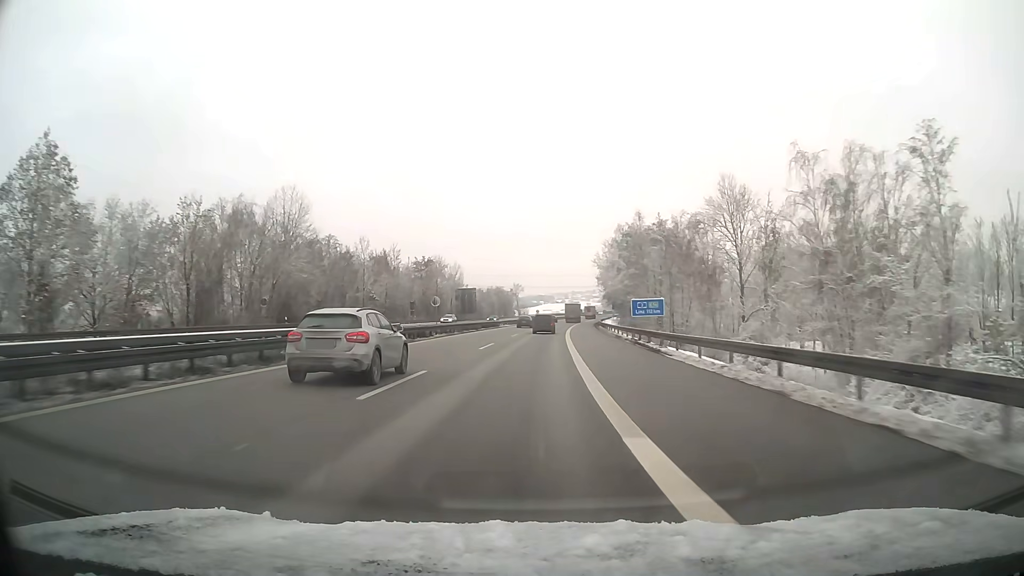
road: motorway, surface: asphalt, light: Day
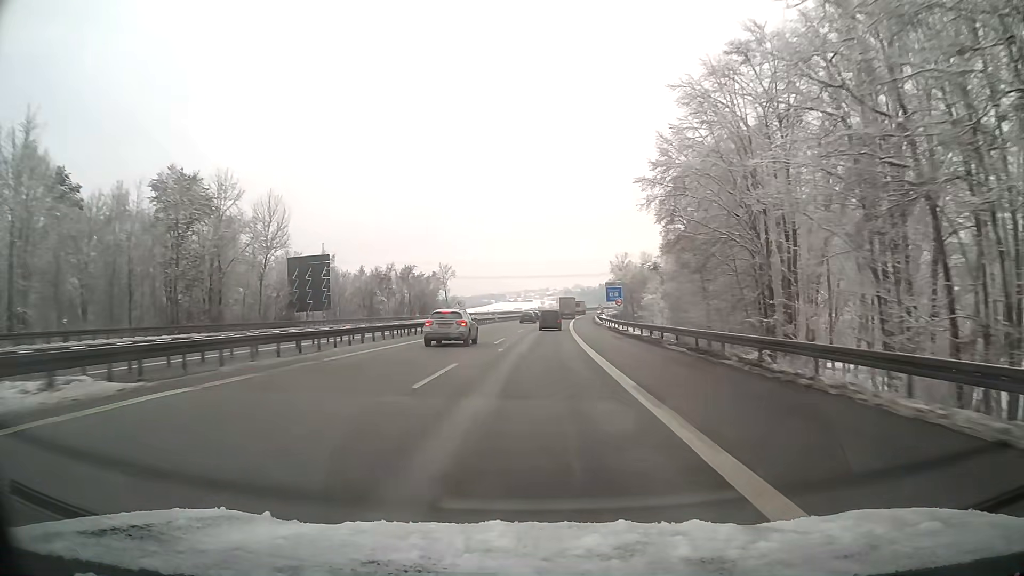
(+3.1, +89.3) m; +4°
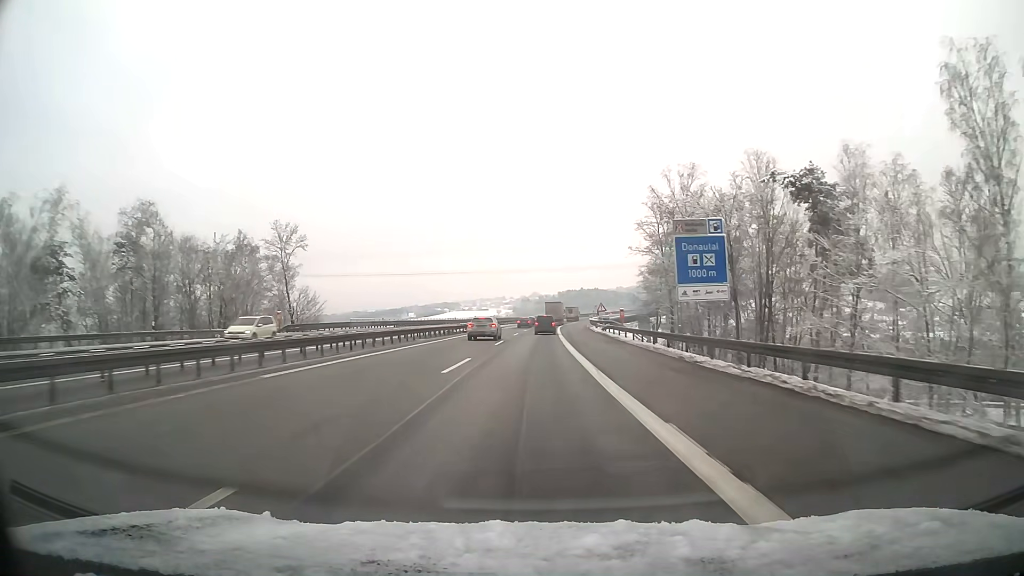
(+2.8, +80.6) m; +4°
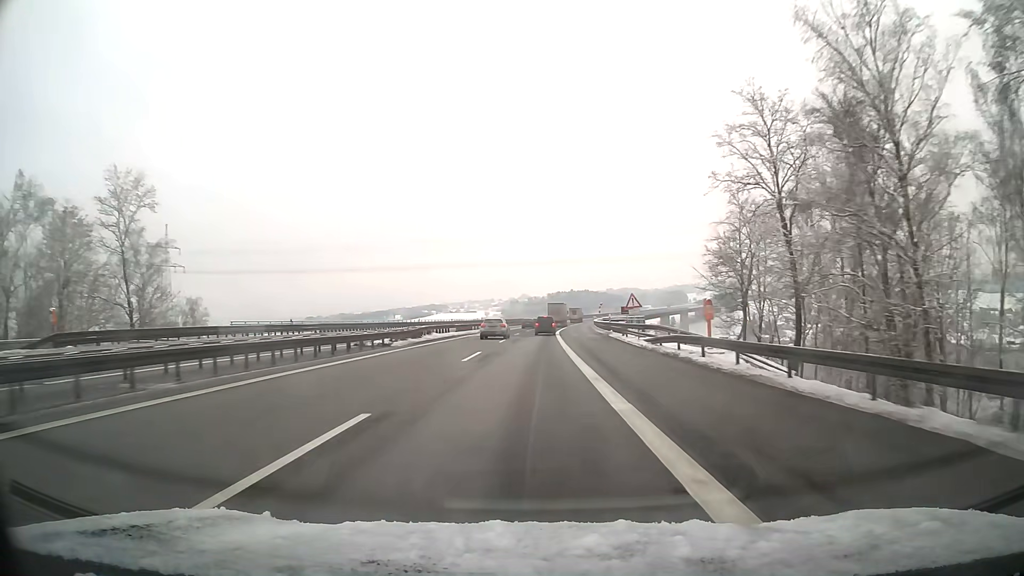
(+0.3, +31.4) m; +1°
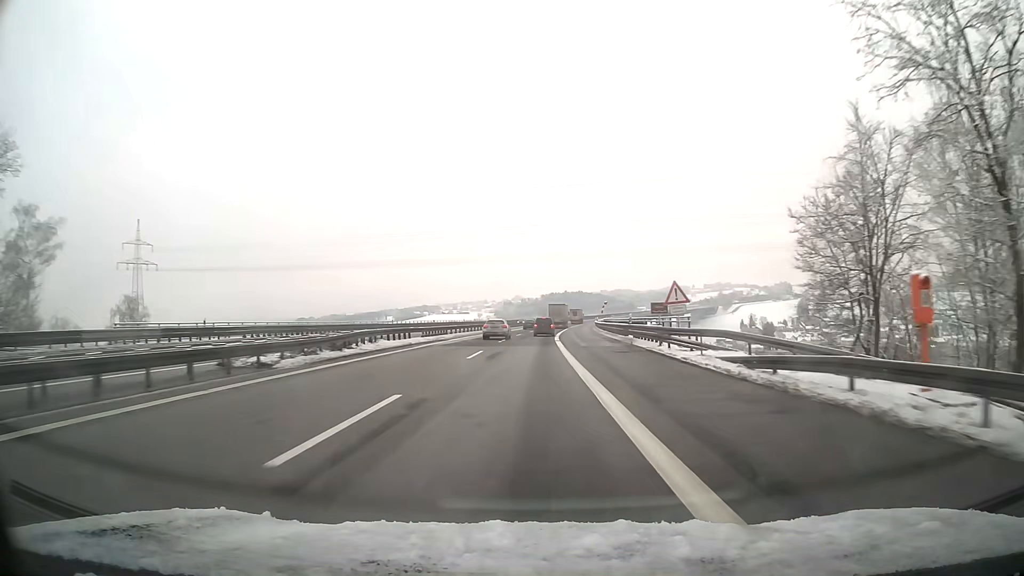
(+0.1, +15.6) m; 0°
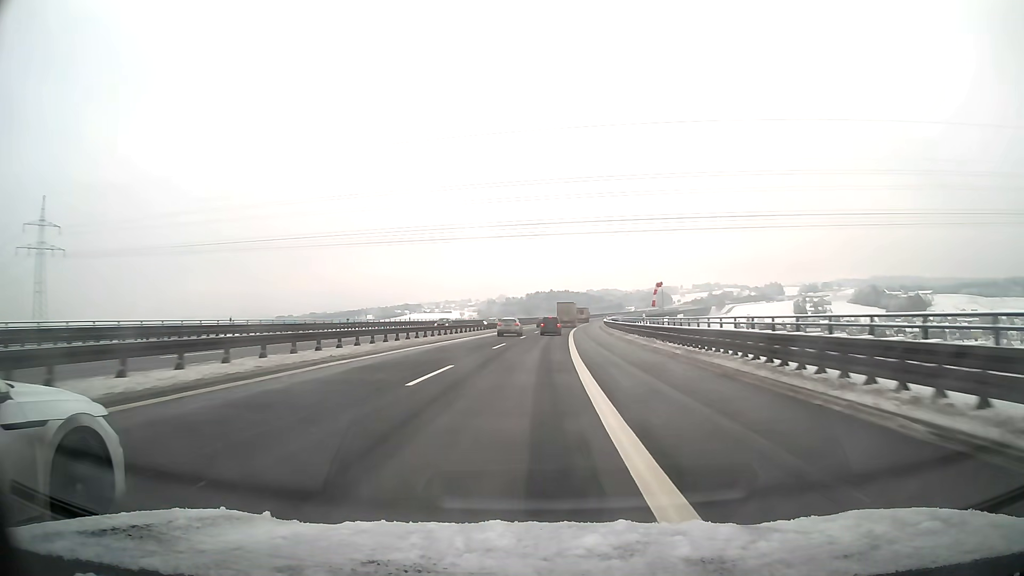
(+0.5, +46.9) m; +1°
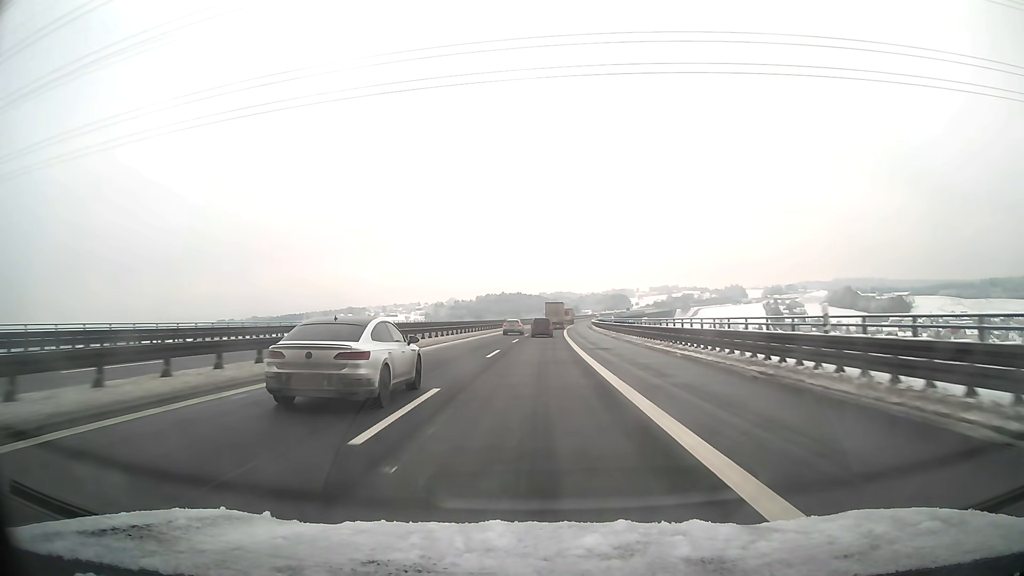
(+2.8, +78.4) m; +4°
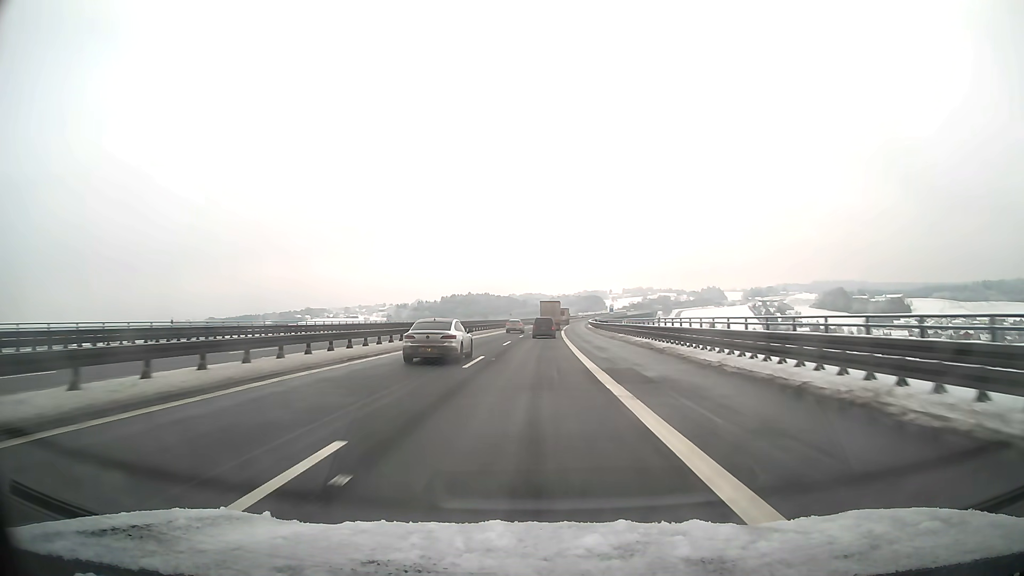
(+1.8, +78.2) m; +2°
